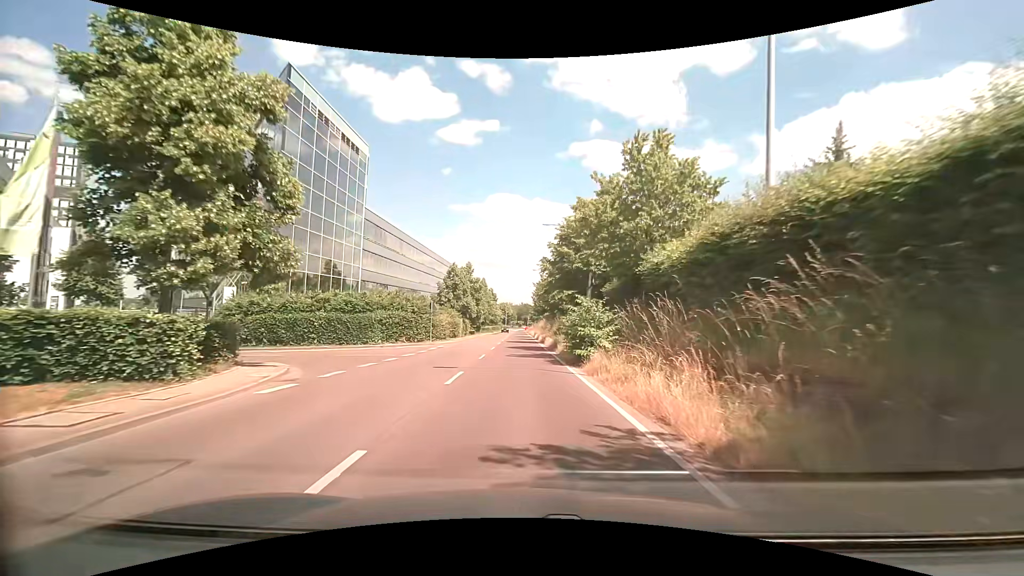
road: tertiary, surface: asphalt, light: Day
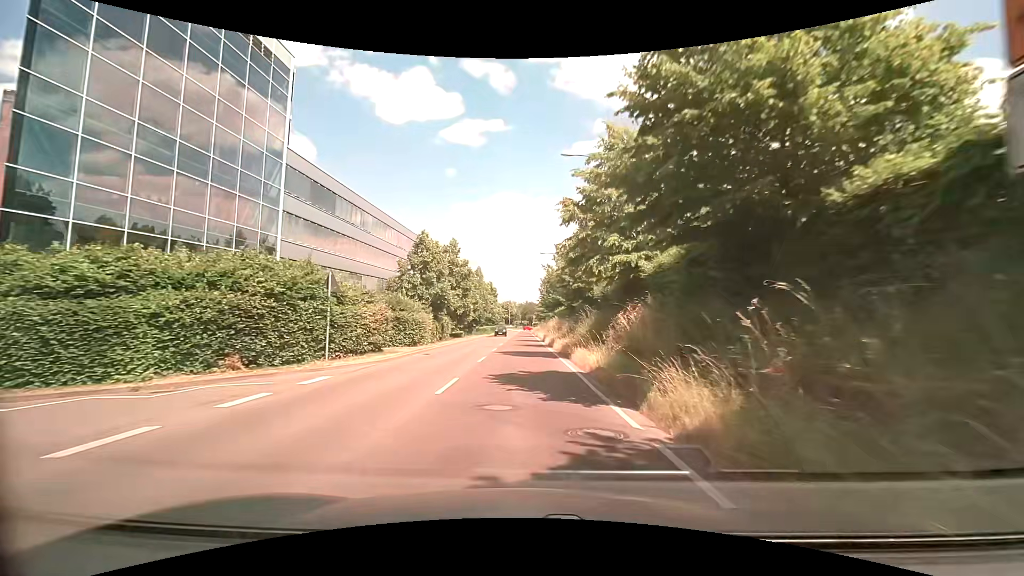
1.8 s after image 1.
(-0.2, +19.8) m; -1°
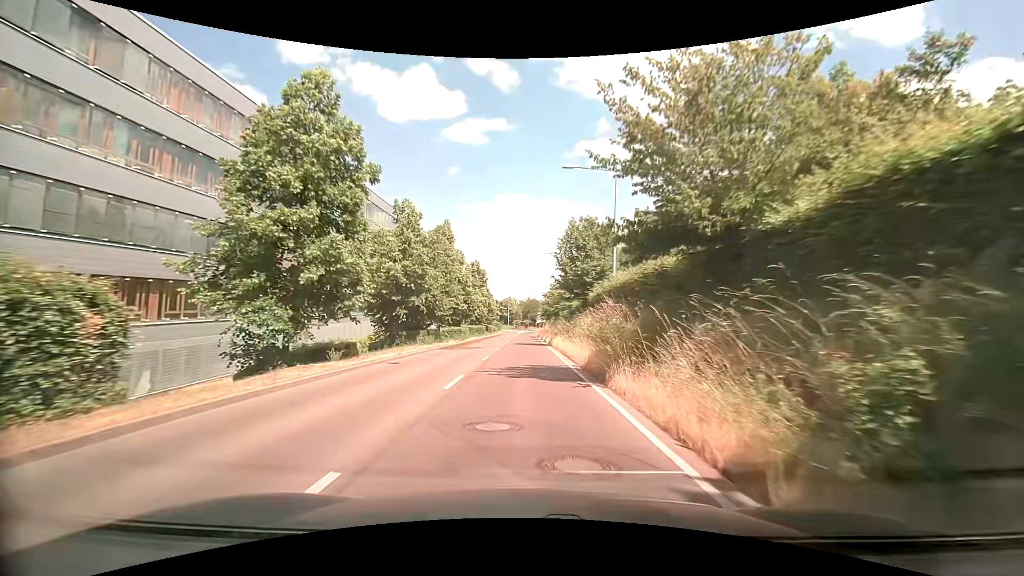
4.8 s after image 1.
(+0.1, +35.8) m; -1°
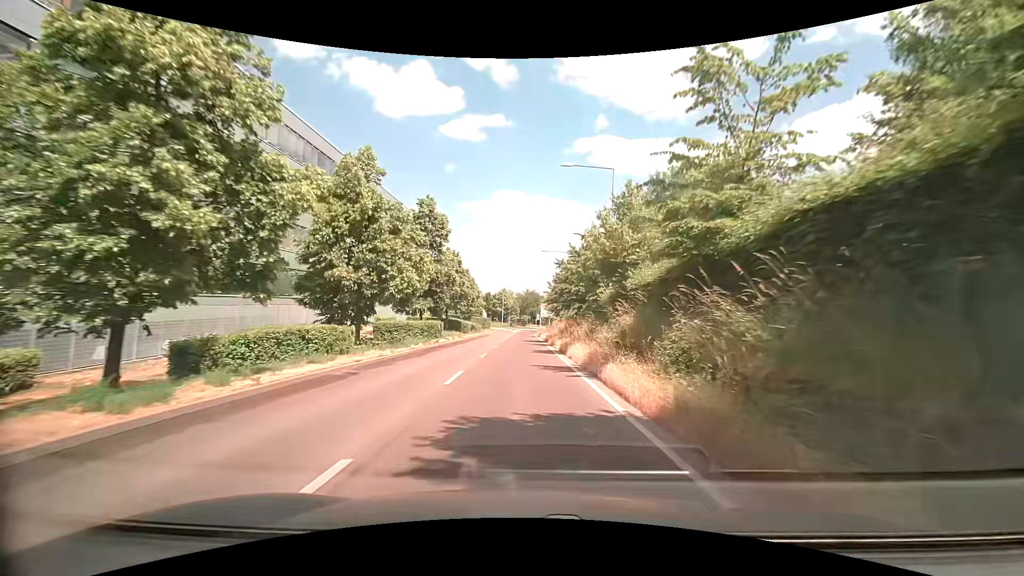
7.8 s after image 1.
(+0.6, +36.3) m; +1°
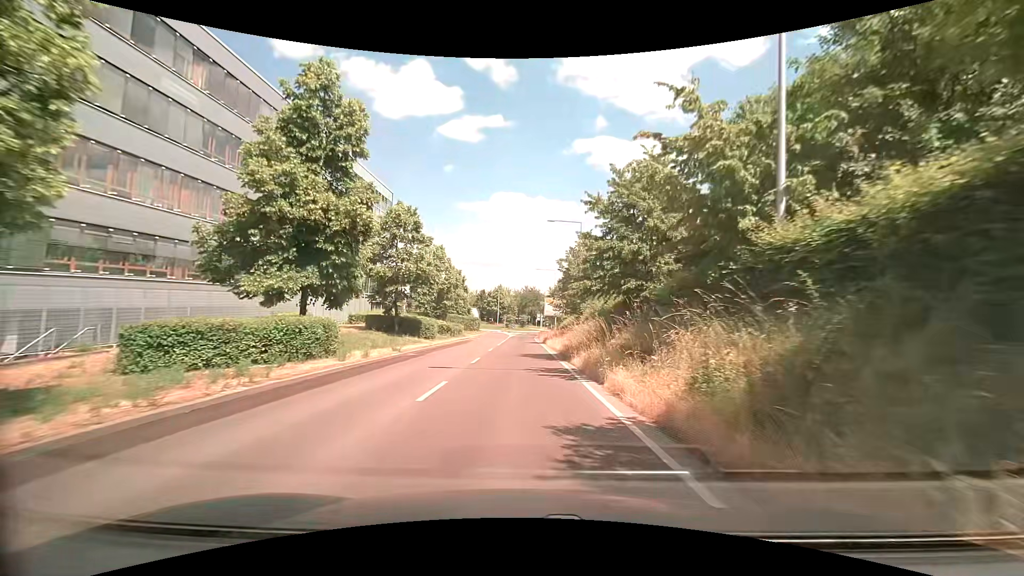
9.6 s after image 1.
(+0.1, +20.6) m; 0°
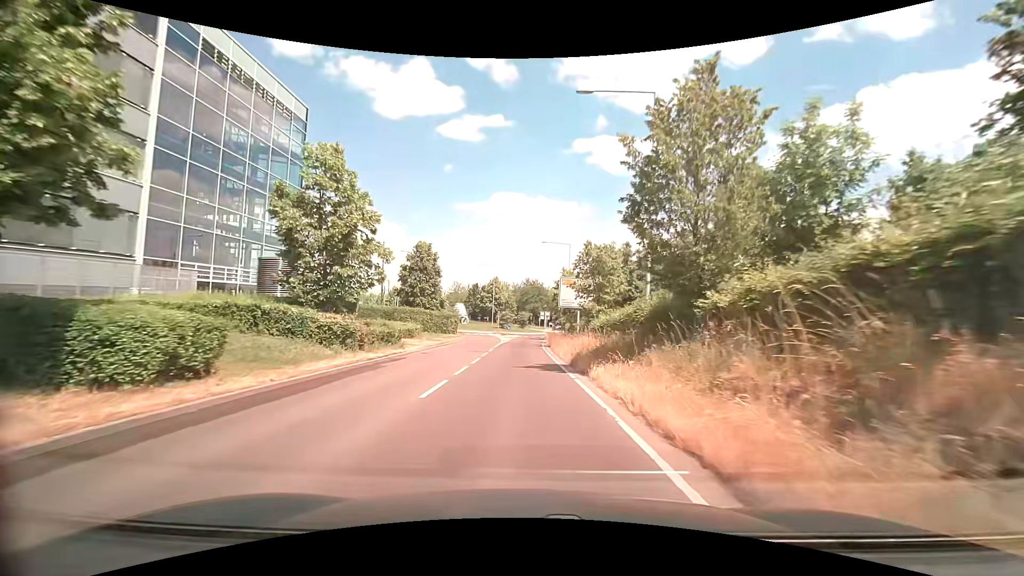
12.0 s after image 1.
(+0.1, +27.0) m; 0°
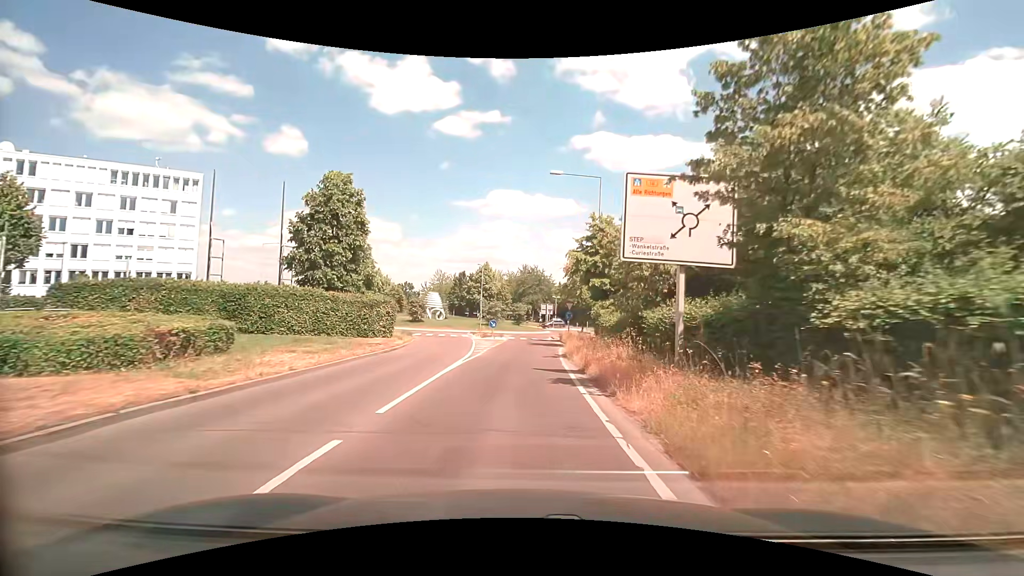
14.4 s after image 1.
(+0.2, +24.9) m; +1°
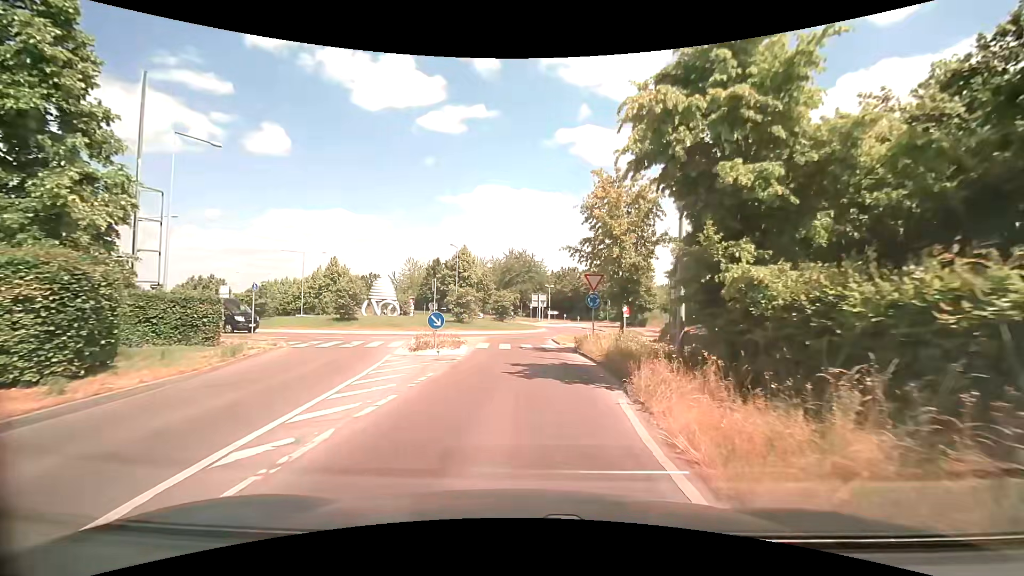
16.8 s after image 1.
(+0.1, +19.2) m; +1°
